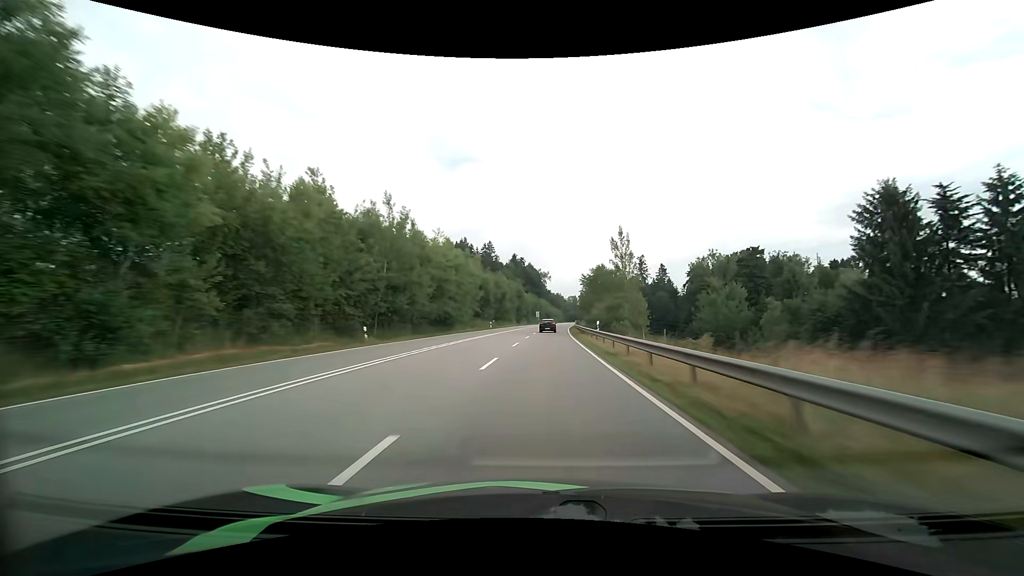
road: primary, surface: asphalt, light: Day
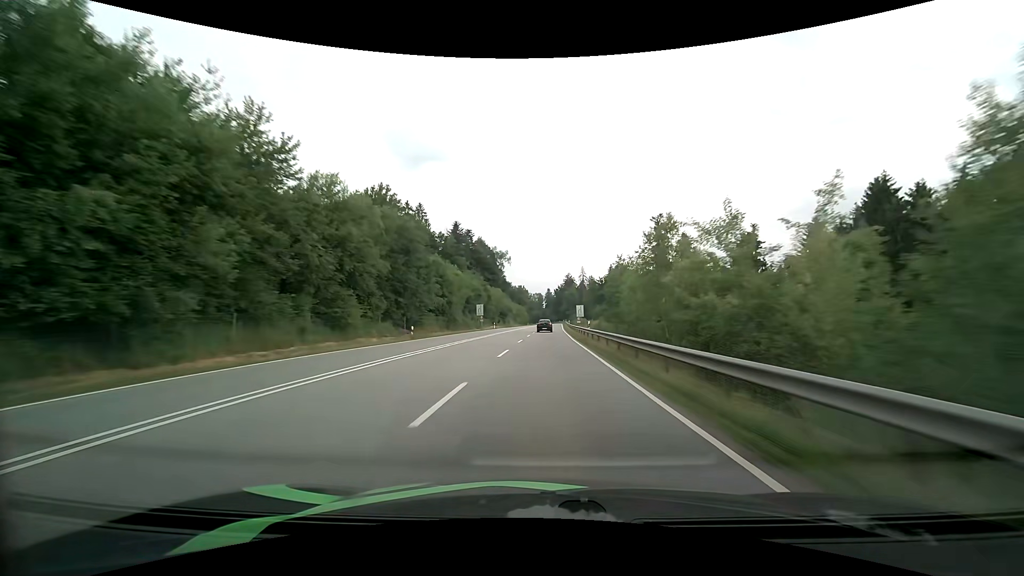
(+3.5, +90.3) m; +4°
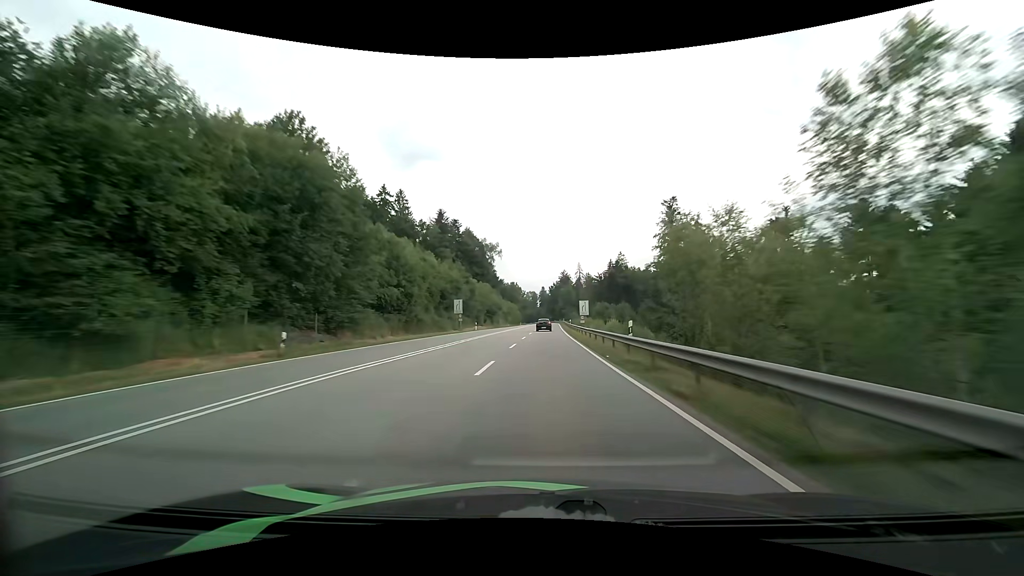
(+0.1, +18.4) m; +1°
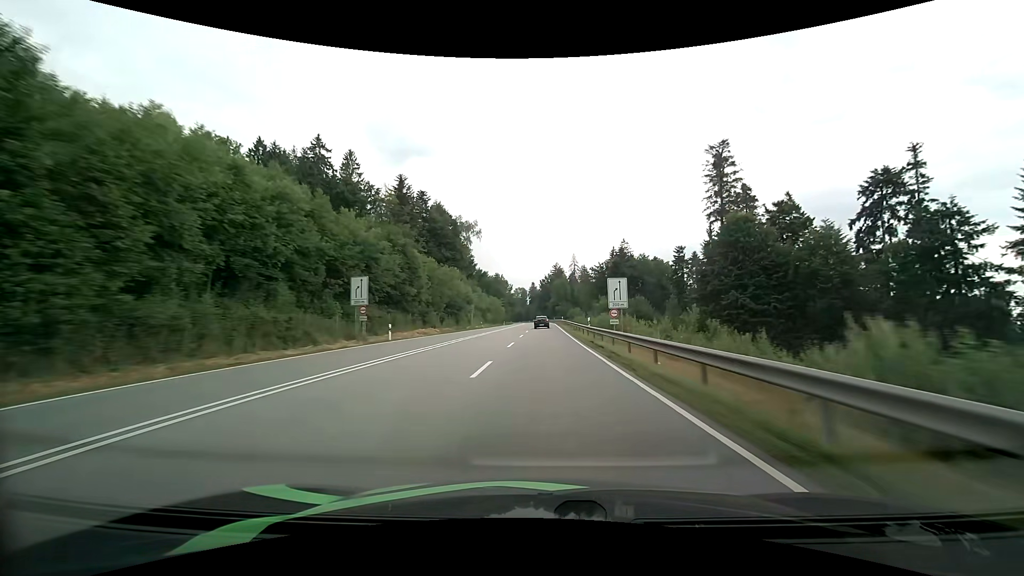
(+0.4, +36.6) m; +1°
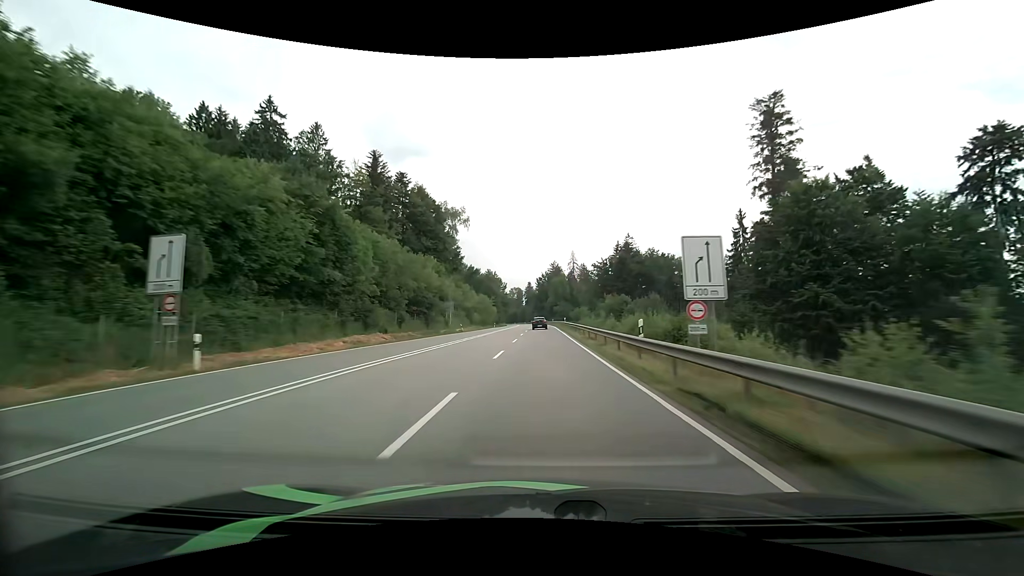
(0.0, +18.1) m; 0°
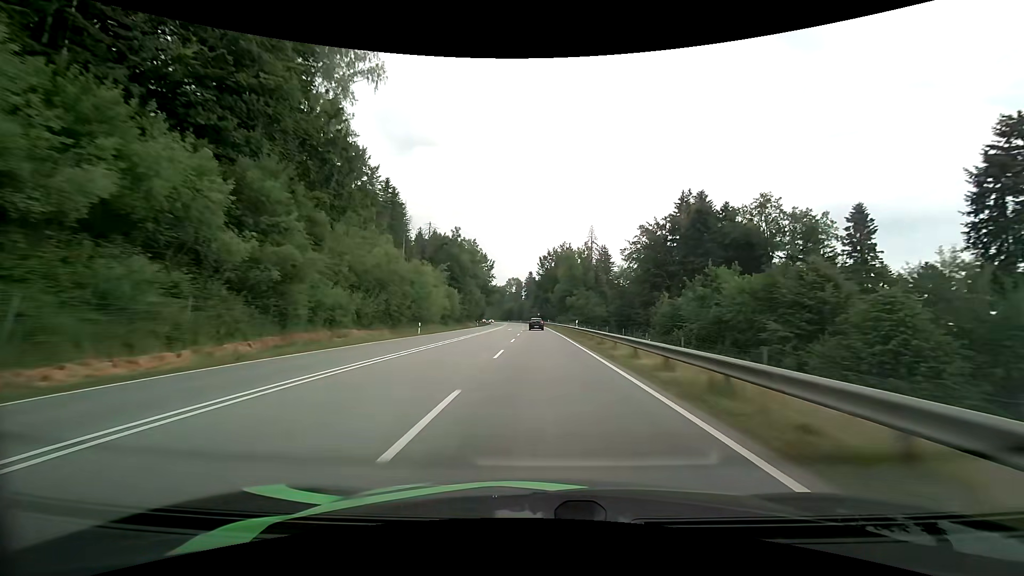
(+0.2, +71.2) m; 0°
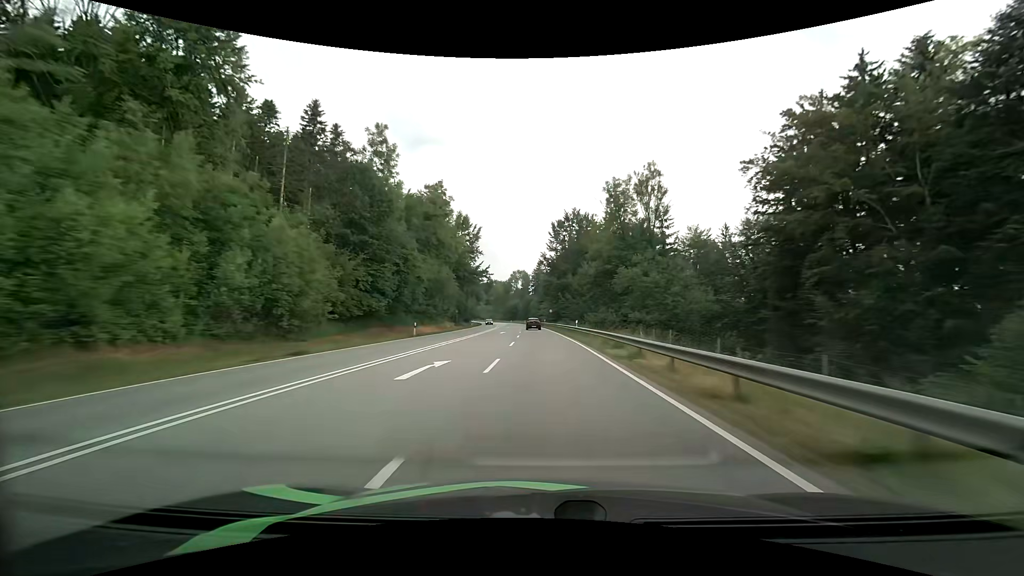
(-0.4, +52.0) m; -1°
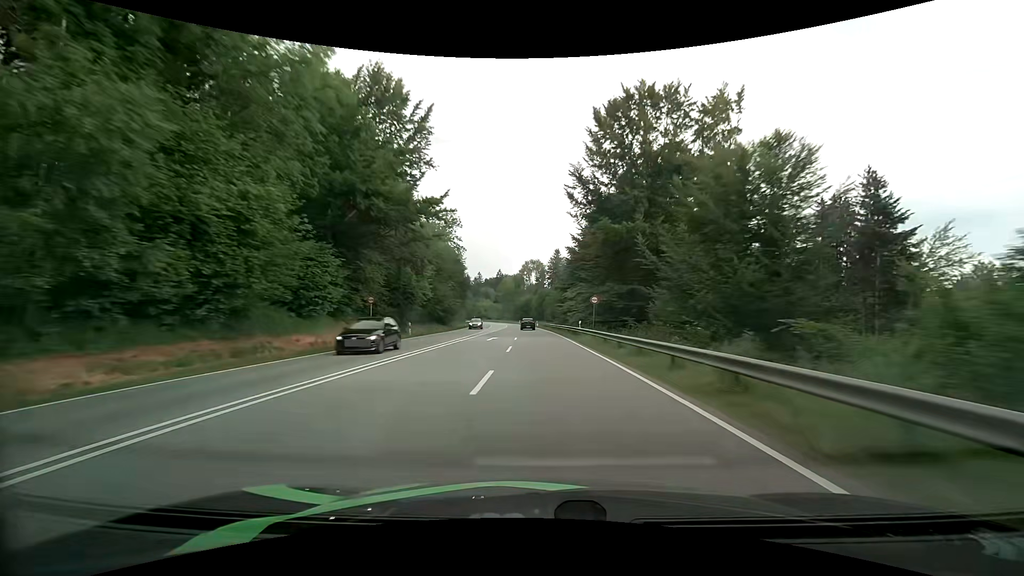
(-0.8, +51.7) m; -2°
(0, +10) (0, +20) (0, +30) (-1, +40) (-1, +50) (-2, +60) (-2, +70) (-3, +80) (-4, +90) (-4, +100) m
